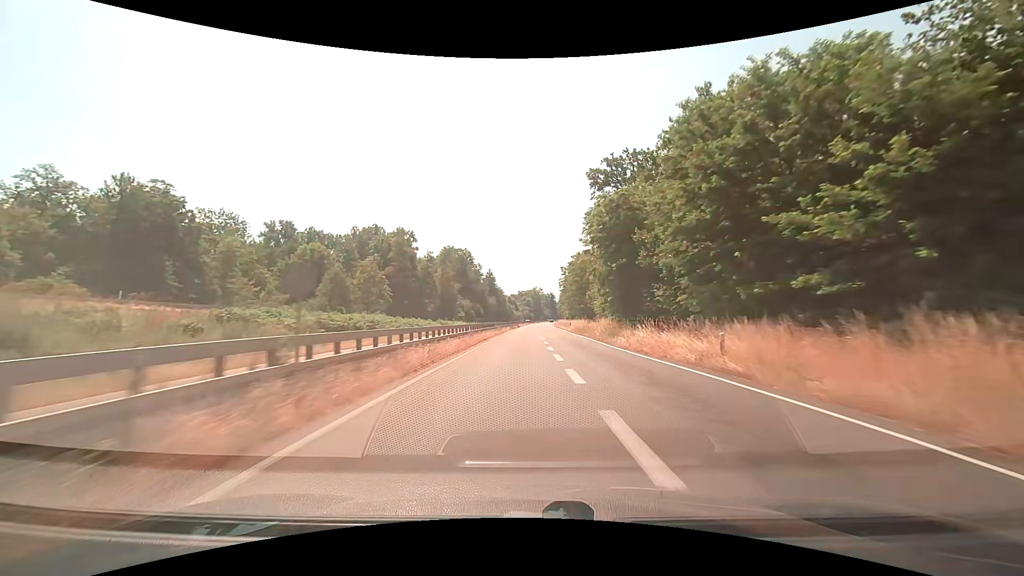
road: trunk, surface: asphalt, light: Day
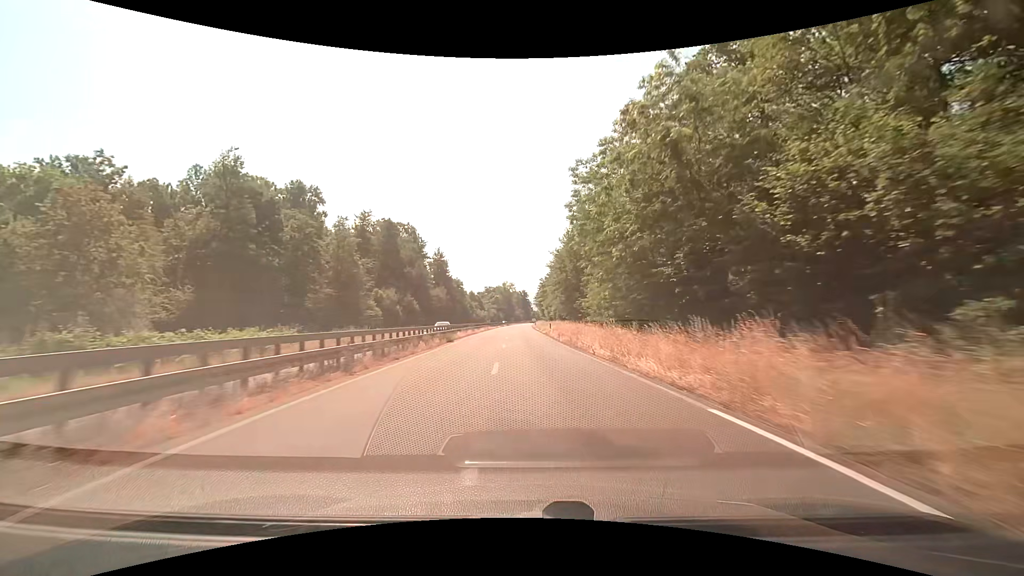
(+1.5, +63.2) m; +3°
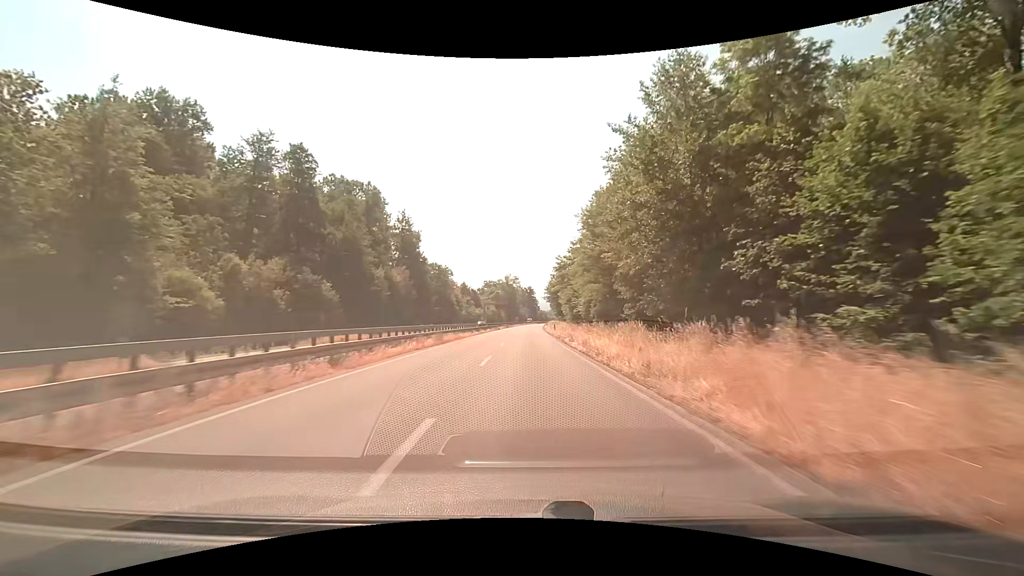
(-0.7, +49.0) m; -1°
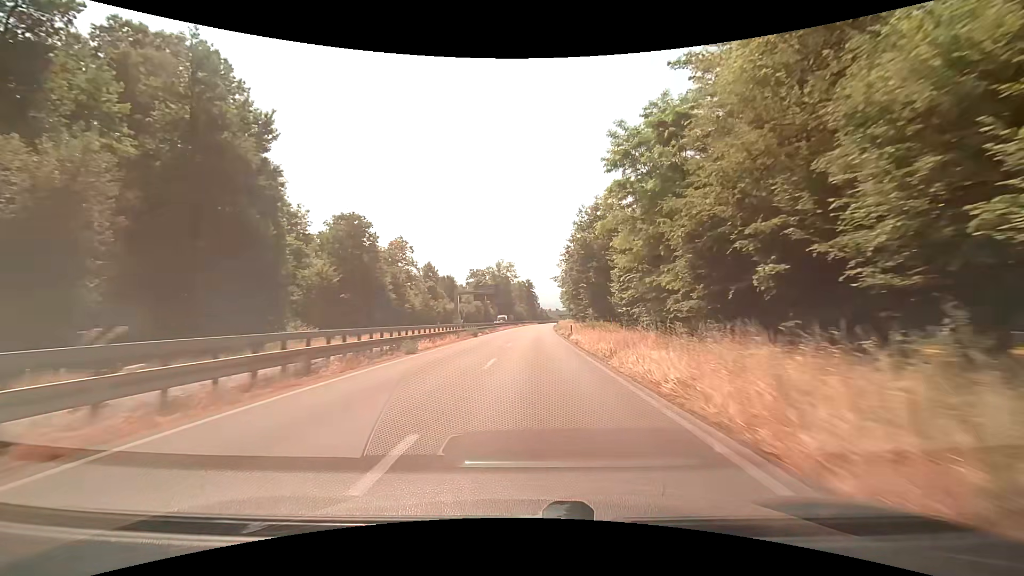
(0.0, +60.9) m; 0°
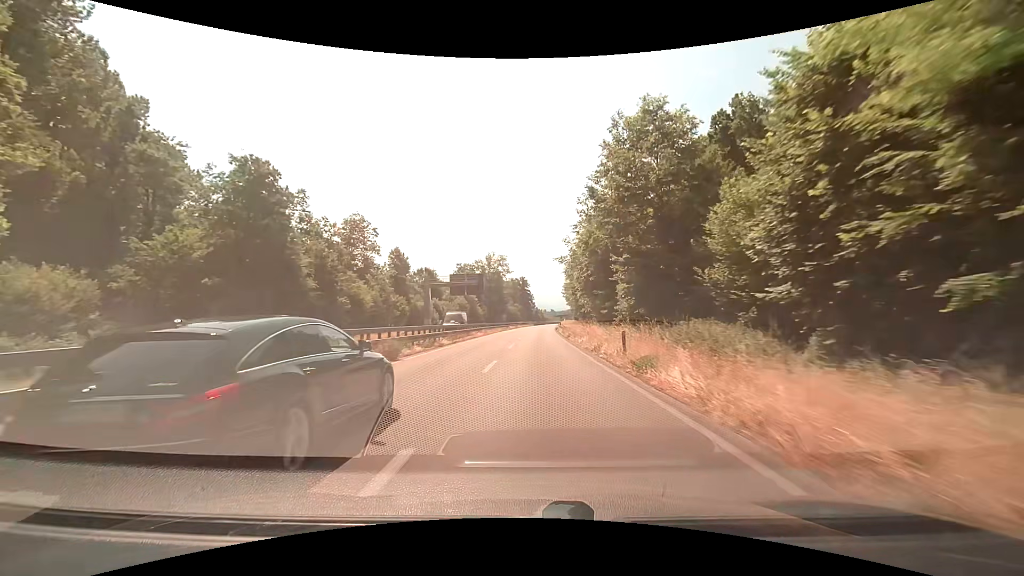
(0.0, +24.8) m; 0°
(0, +10) (0, +20) (0, +30) (0, +40) (+1, +50) (+1, +60) (+1, +70) (+2, +80) (+2, +90) (+3, +100) m
